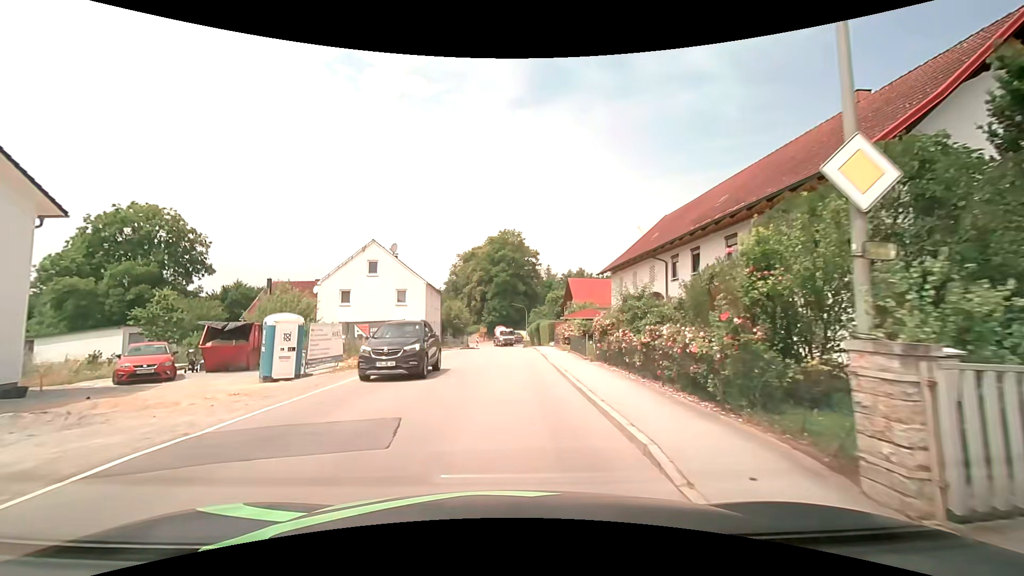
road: secondary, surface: asphalt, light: Day
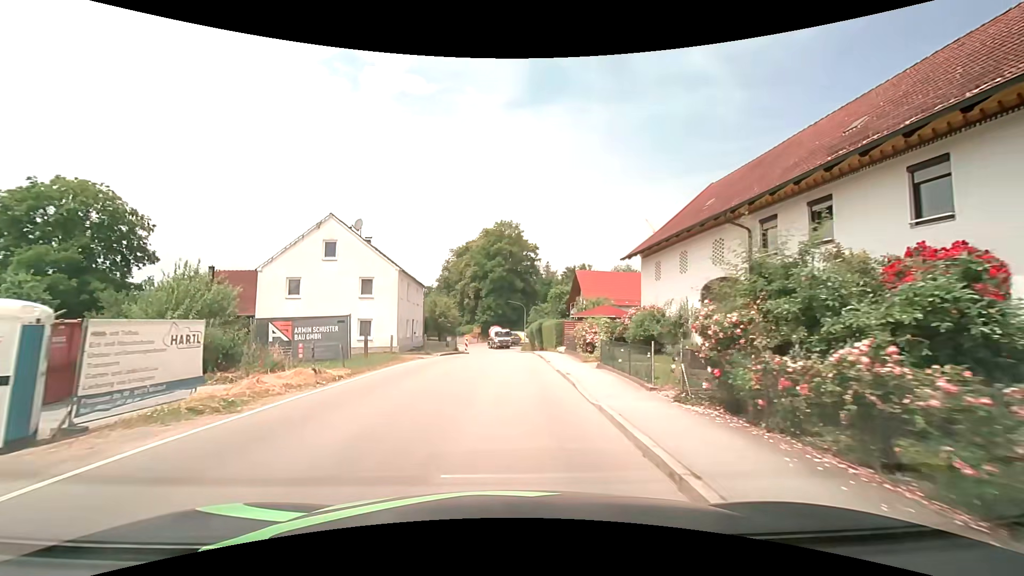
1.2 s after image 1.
(0.0, +9.8) m; +1°
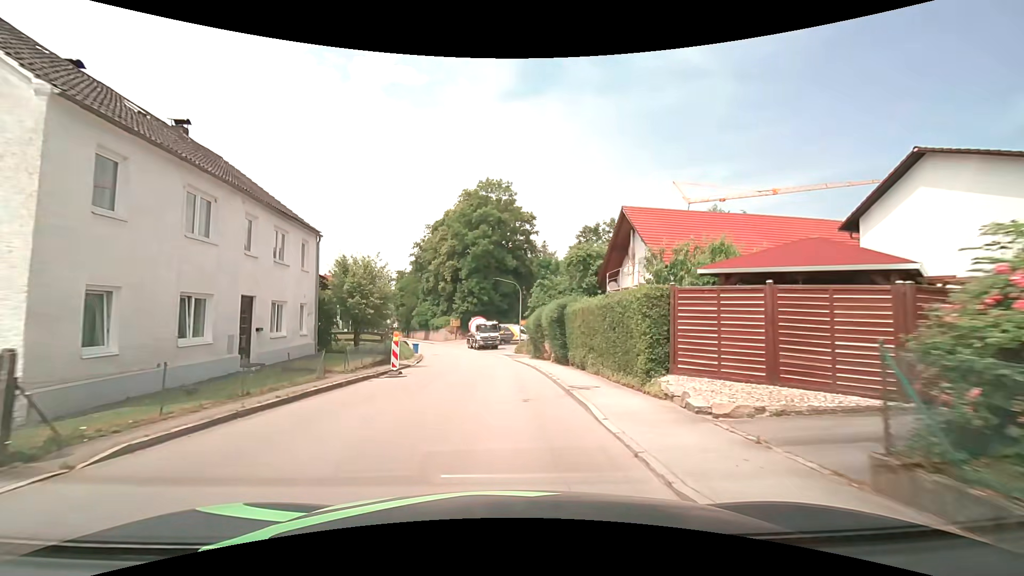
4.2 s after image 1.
(+0.2, +25.5) m; +1°
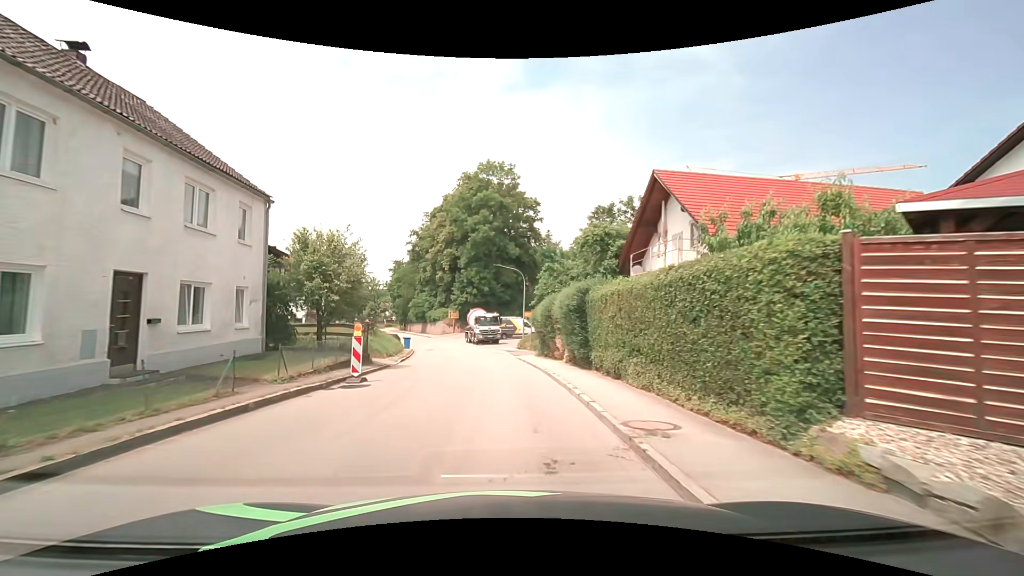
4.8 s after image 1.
(0.0, +5.4) m; 0°
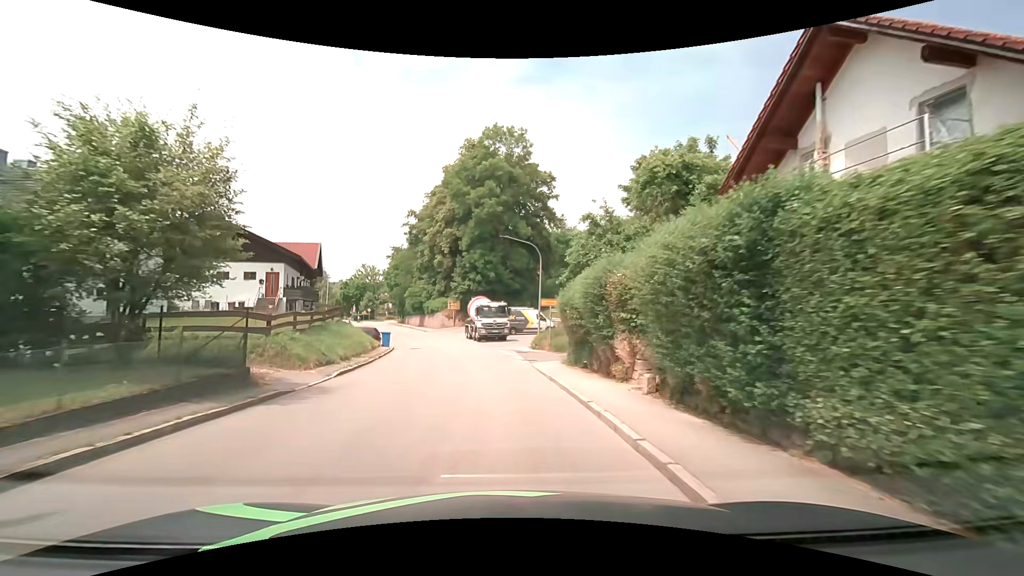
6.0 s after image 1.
(-0.1, +11.1) m; -1°
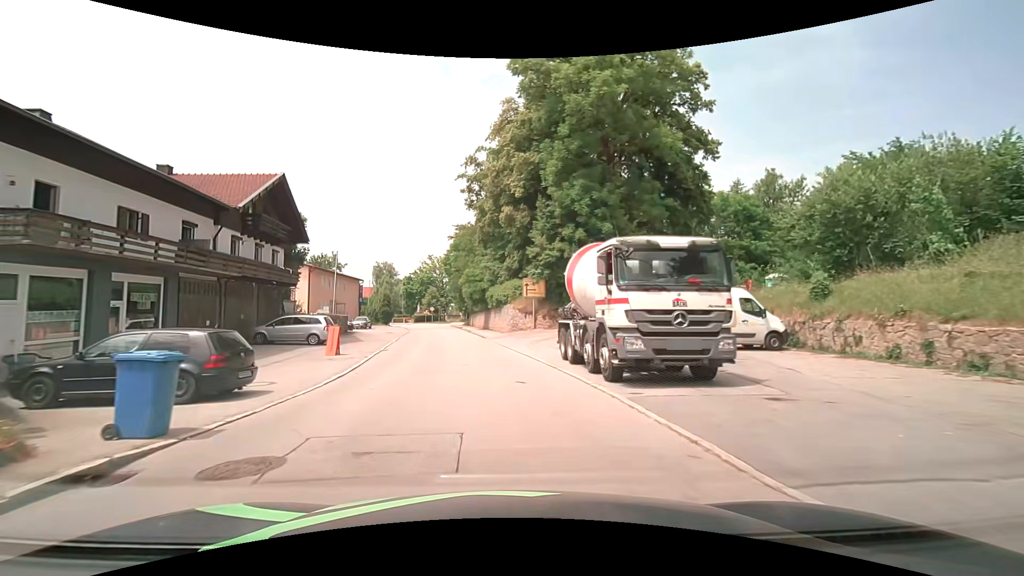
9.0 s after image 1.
(-2.4, +29.3) m; -10°
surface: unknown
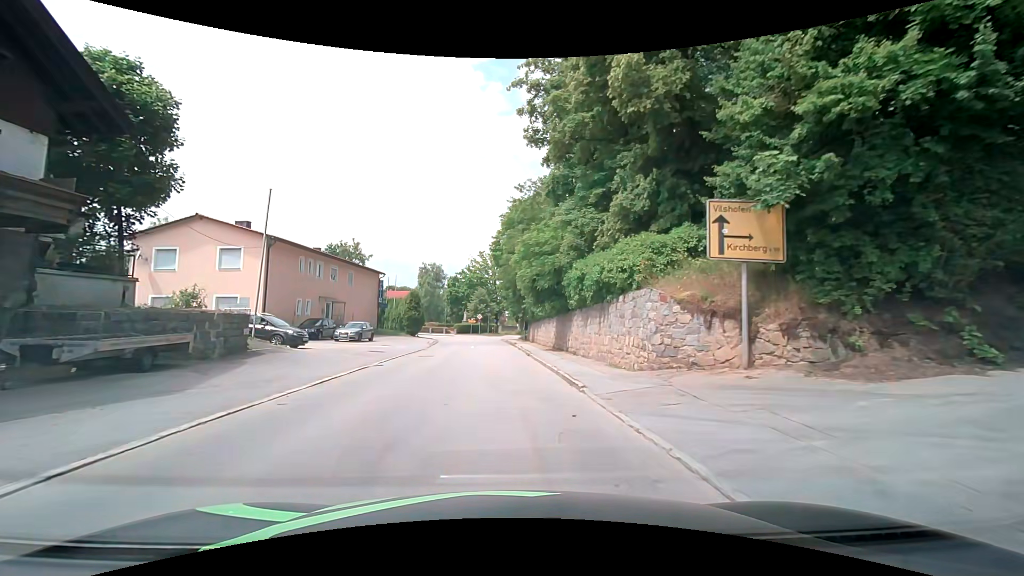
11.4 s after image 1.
(-1.7, +23.4) m; -8°
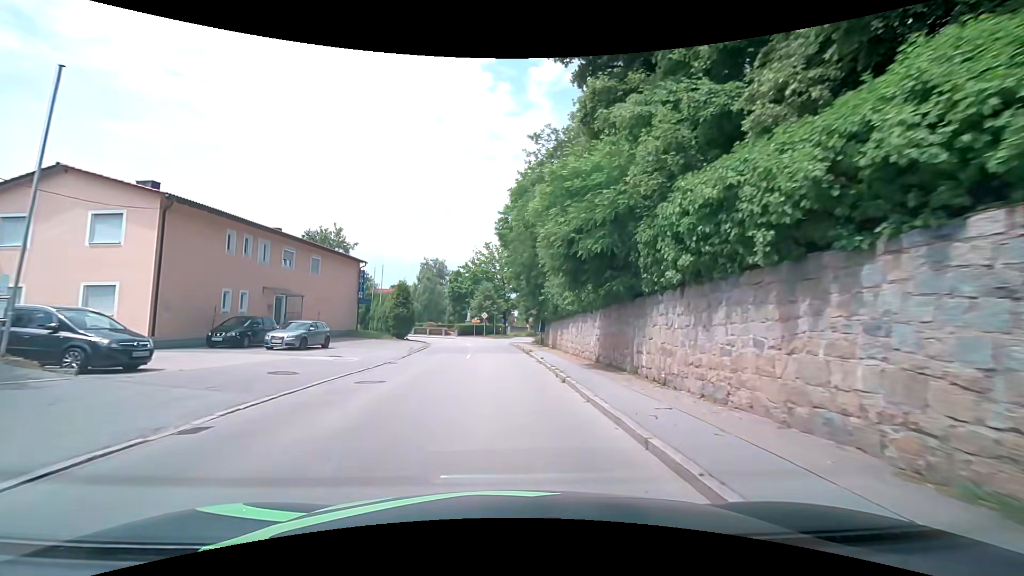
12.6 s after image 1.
(0.0, +11.2) m; -1°
(0, +10) (0, +20) (0, +30) (-1, +40) (-2, +50) (-5, +59) (-12, +67) (-18, +74) (-25, +82) (-32, +89) m
